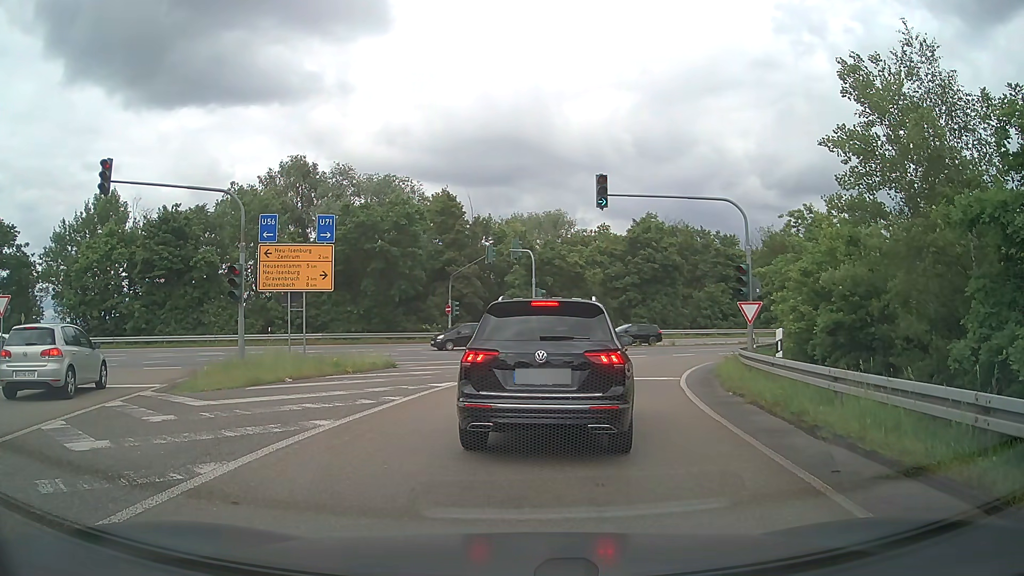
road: motorway_link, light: Day
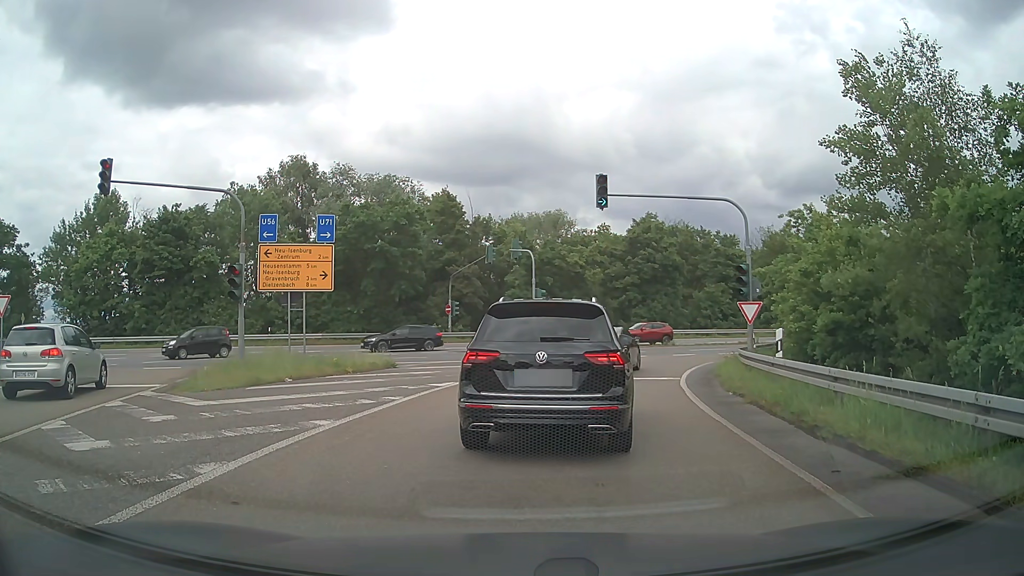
(0.0, 0.0) m; 0°
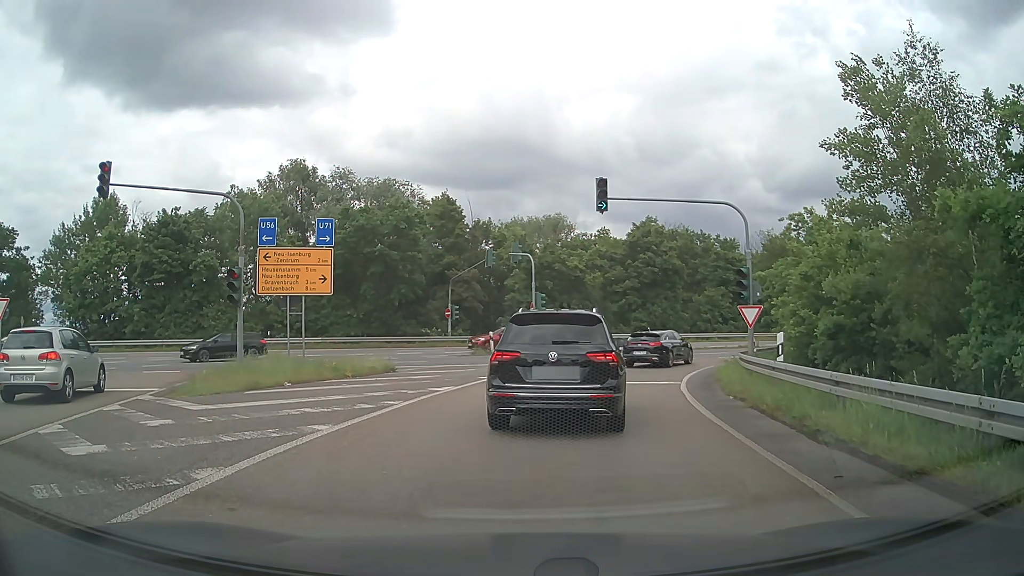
(0.0, +0.1) m; 0°
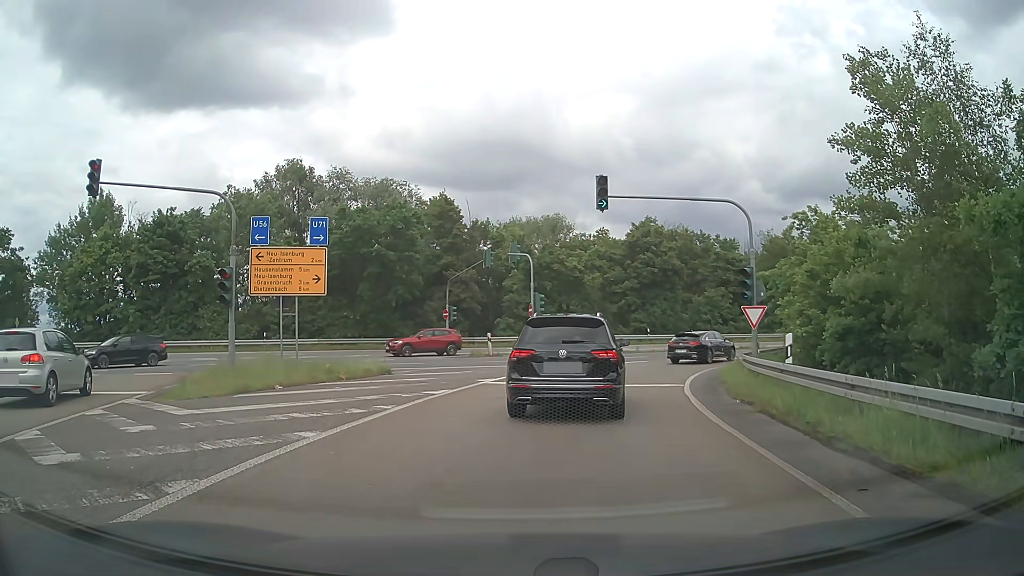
(0.0, +0.6) m; +2°
